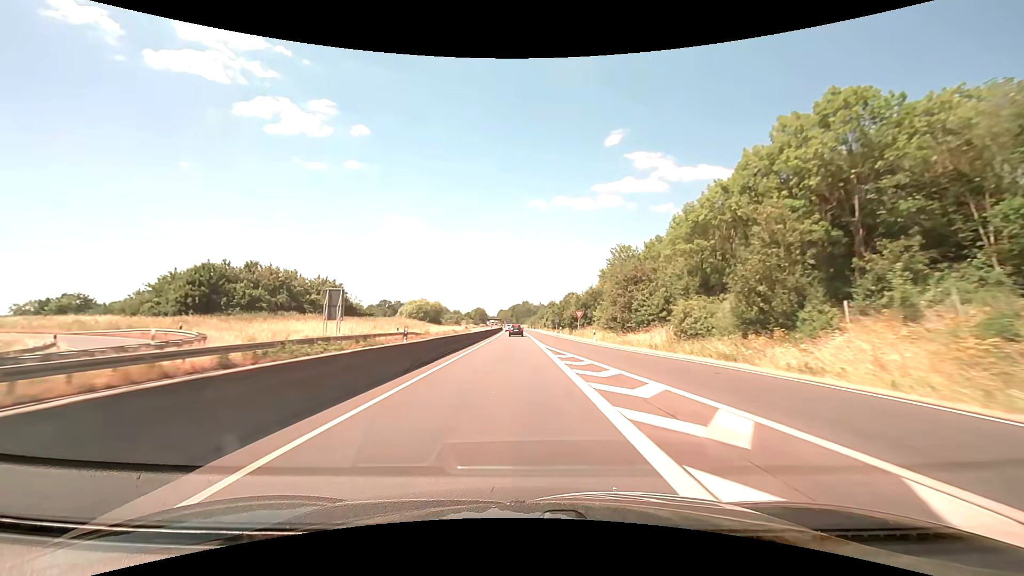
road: trunk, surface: asphalt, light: Day
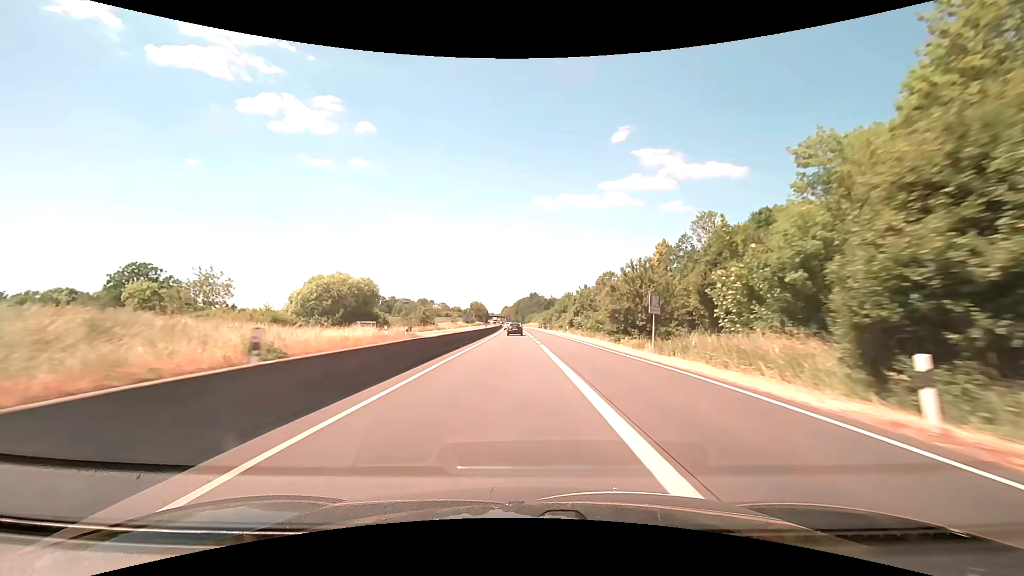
(-0.3, +59.8) m; 0°
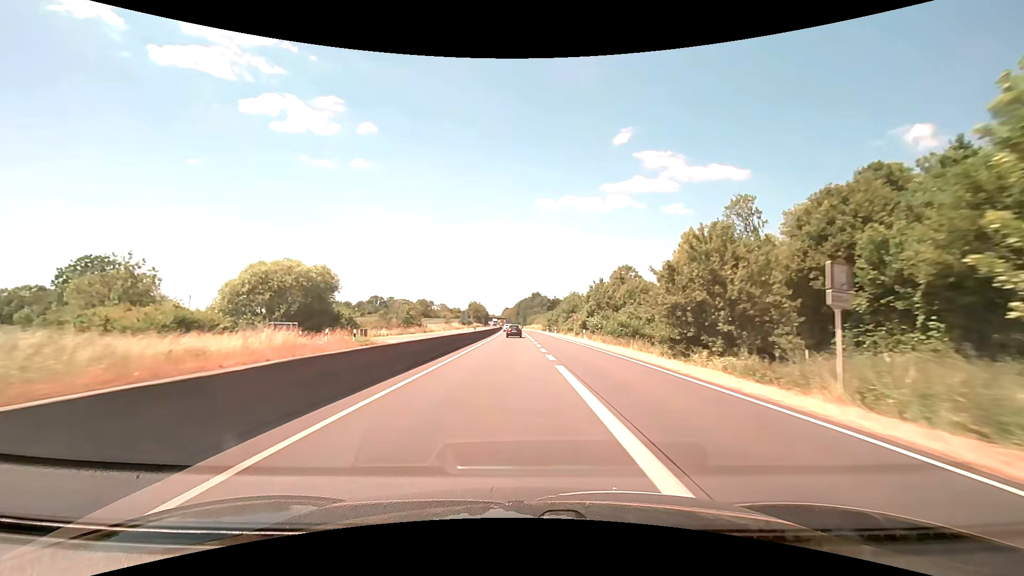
(-0.1, +14.6) m; 0°
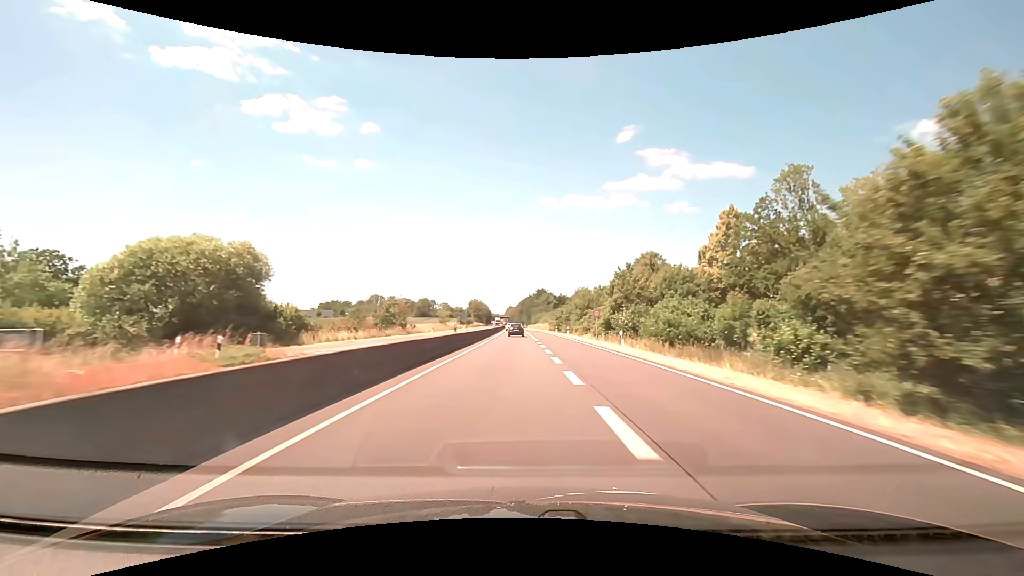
(0.0, +14.5) m; 0°
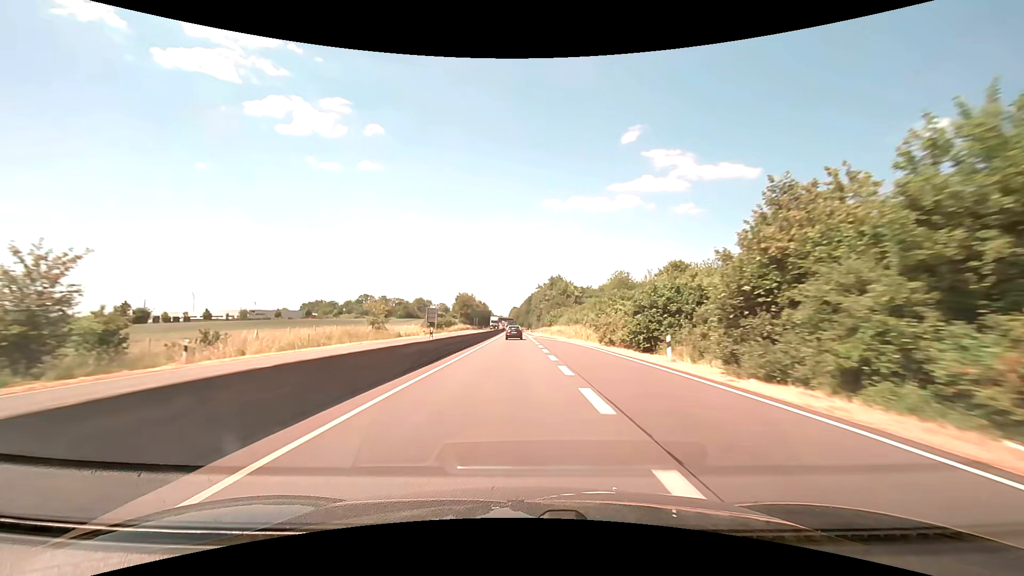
(-0.4, +57.7) m; -1°
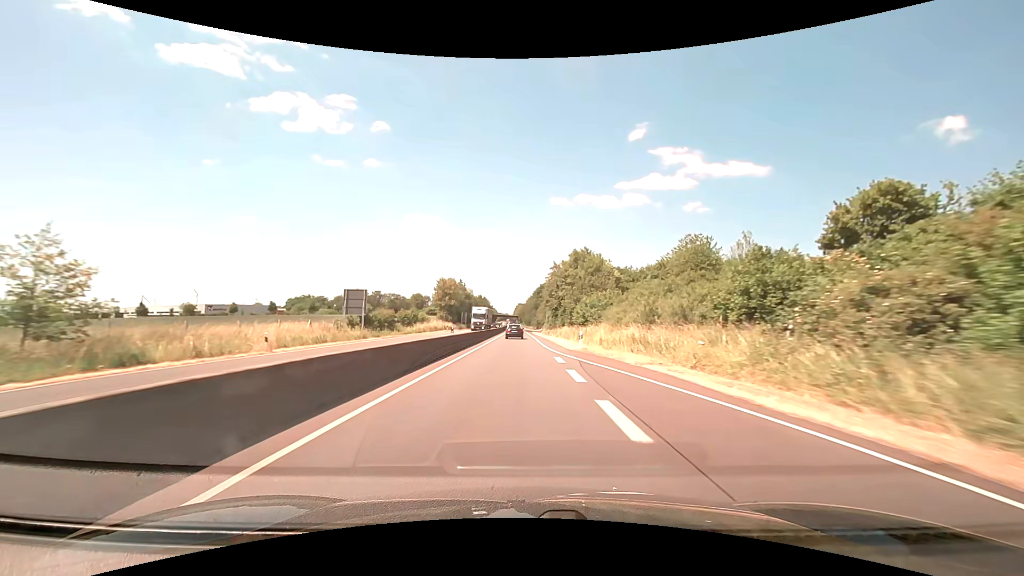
(-0.2, +43.8) m; 0°
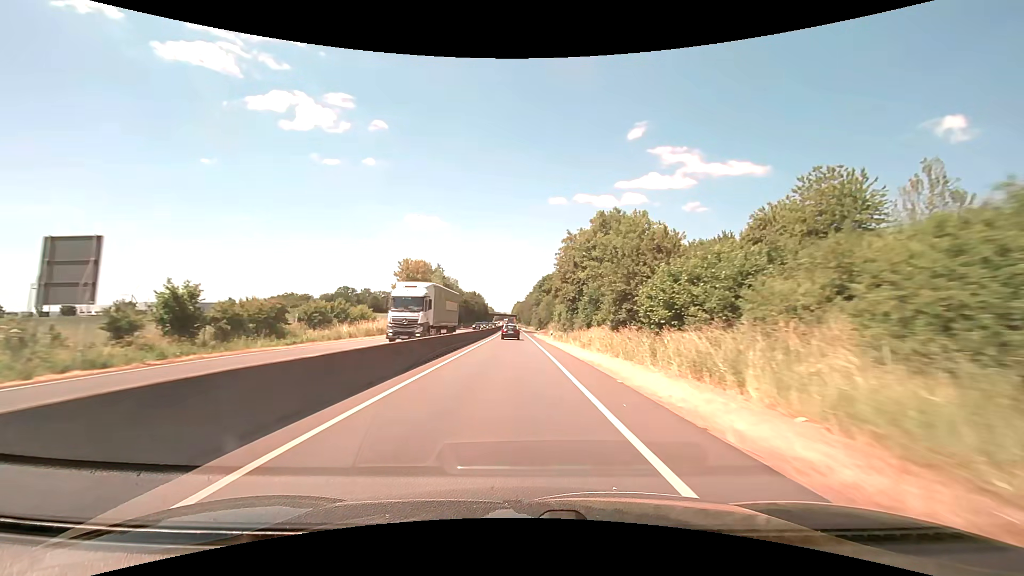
(0.0, +29.2) m; 0°
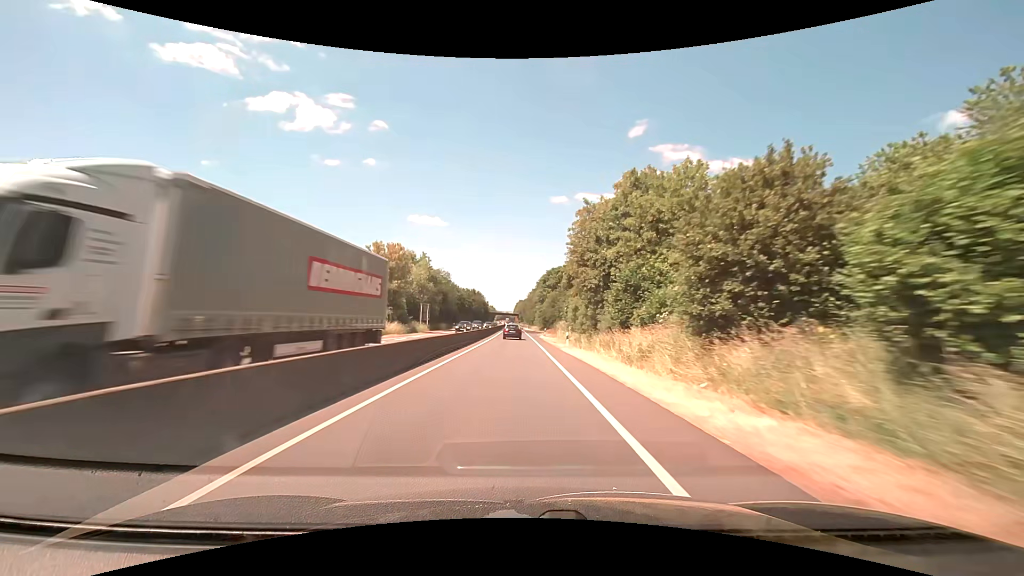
(0.0, +14.5) m; 0°
(0, +10) (0, +20) (0, +30) (0, +40) (0, +50) (-1, +60) (-1, +70) (-1, +80) (-1, +90) (-1, +100) m
